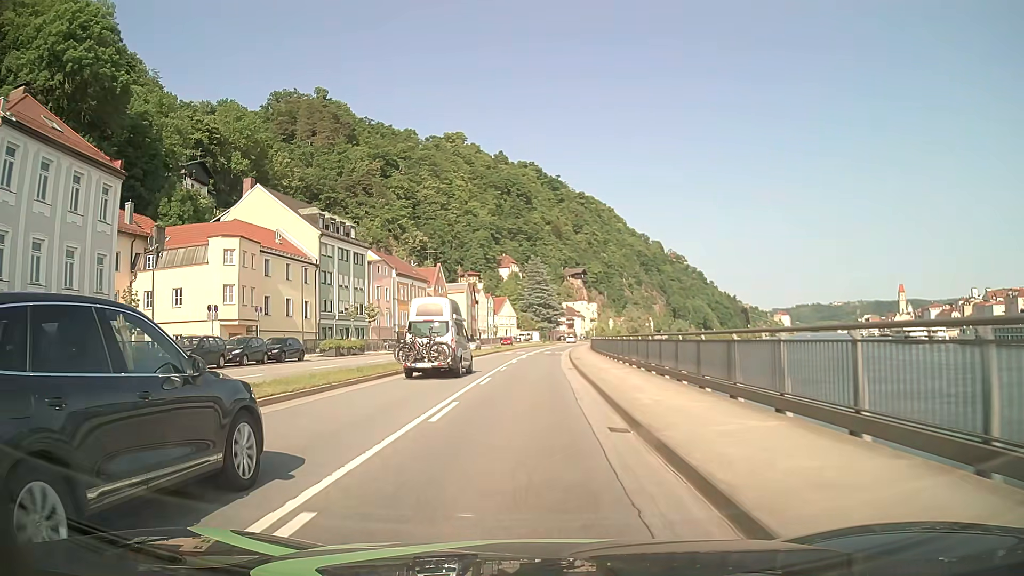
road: primary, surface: asphalt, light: Day
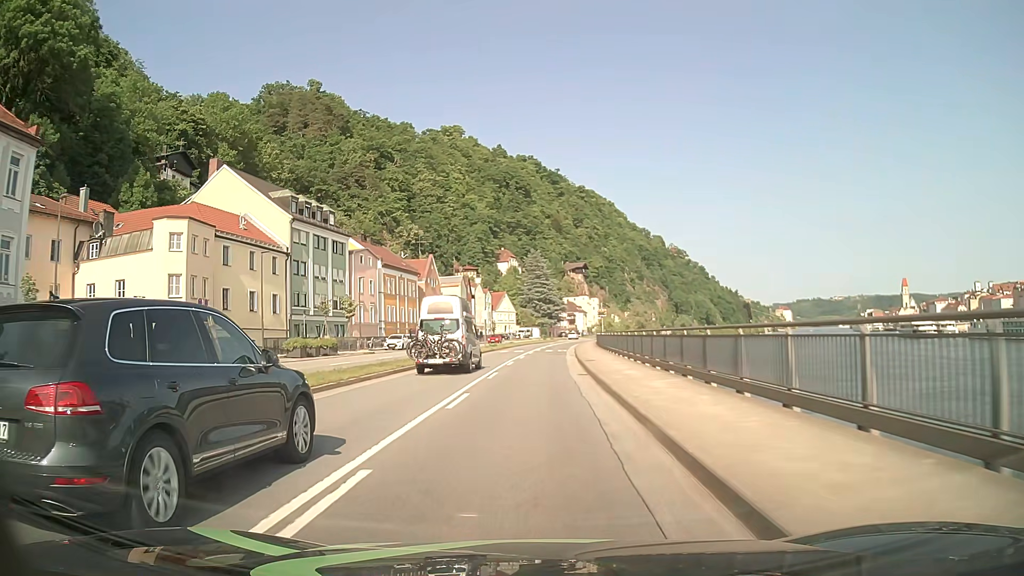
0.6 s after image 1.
(0.0, +7.6) m; 0°
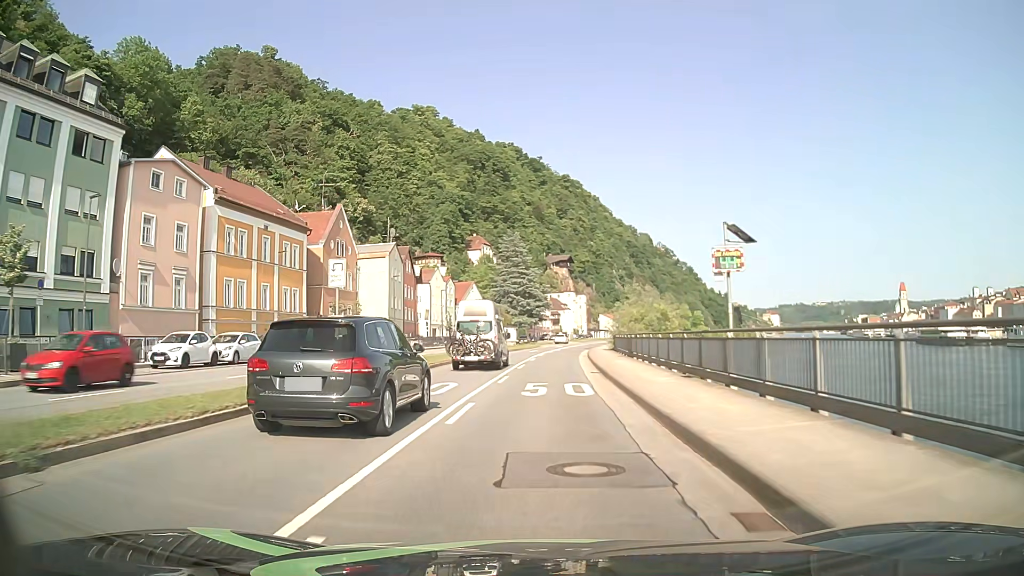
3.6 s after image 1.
(+0.4, +38.0) m; +2°
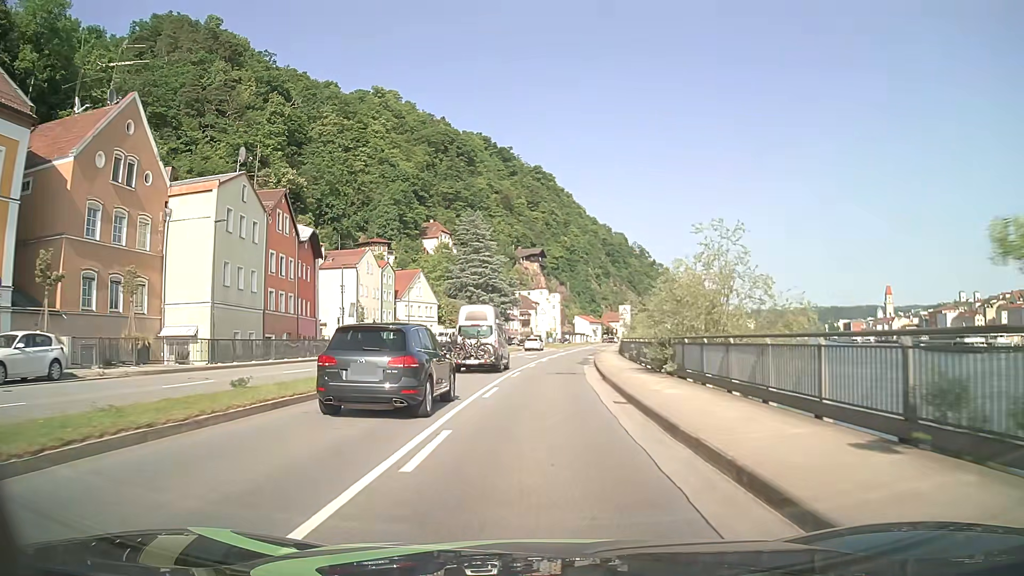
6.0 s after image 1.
(+0.7, +30.4) m; +2°
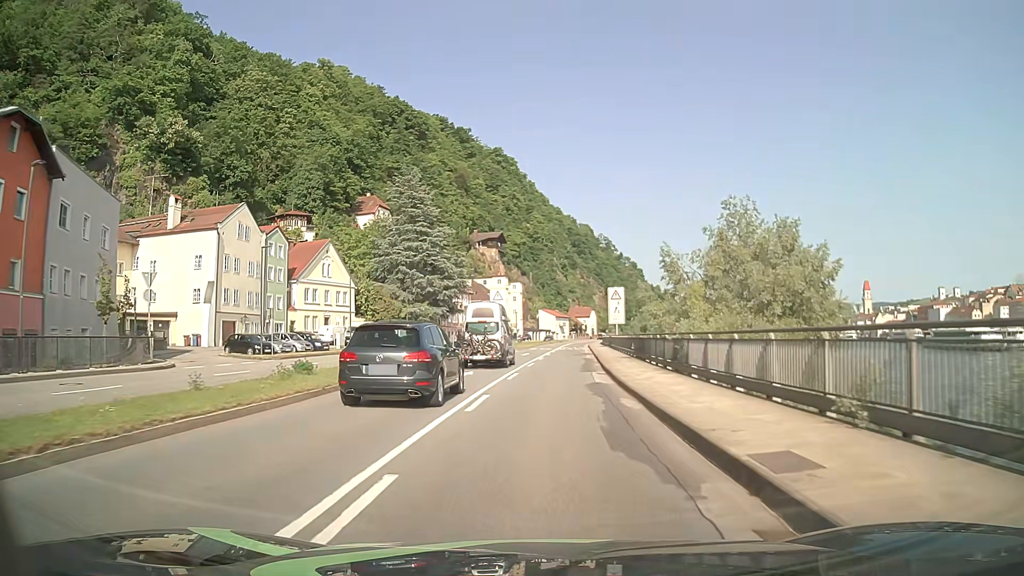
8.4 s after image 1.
(+0.9, +30.5) m; +3°
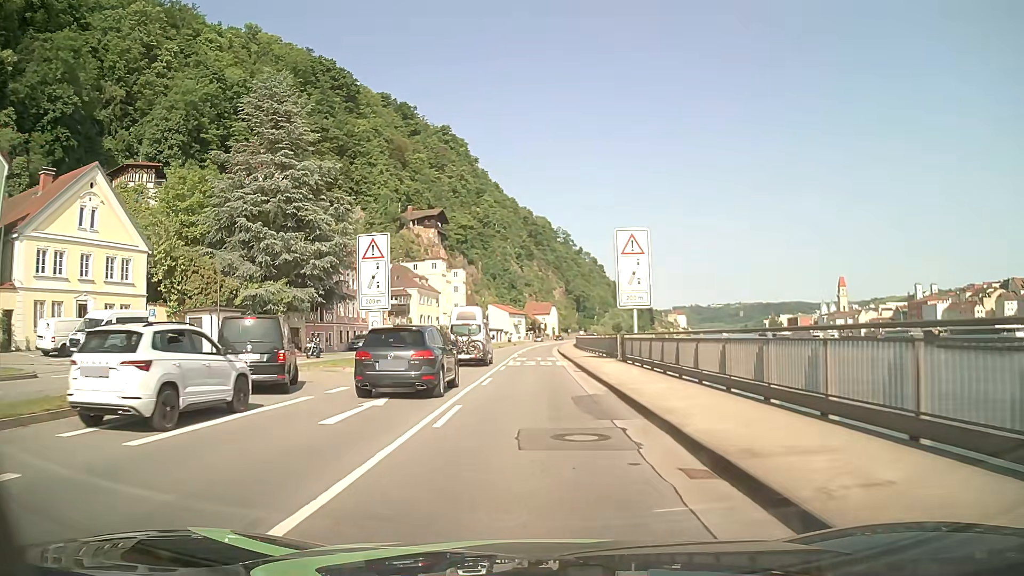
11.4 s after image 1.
(+1.7, +38.1) m; +4°
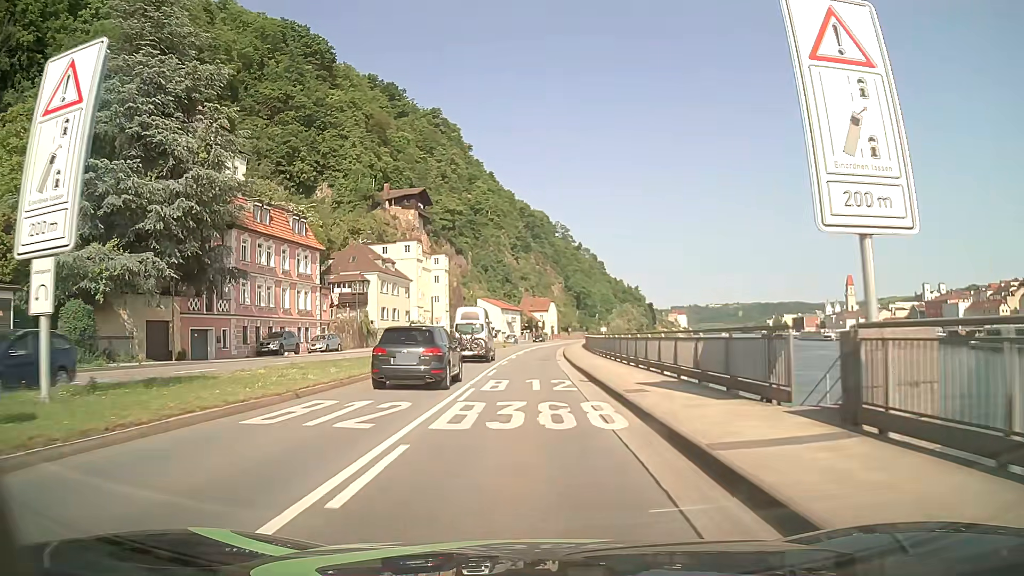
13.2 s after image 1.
(0.0, +22.9) m; 0°
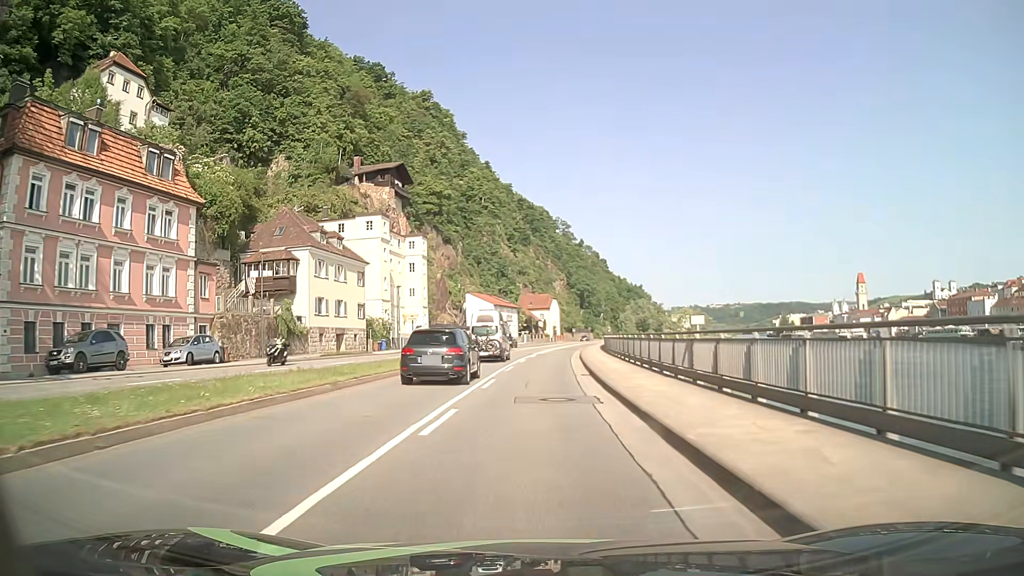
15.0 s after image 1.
(0.0, +22.9) m; 0°
(0, +10) (0, +20) (0, +30) (+1, +40) (+1, +50) (+2, +60) (+3, +70) (+4, +80) (+6, +90) (+7, +100) m
